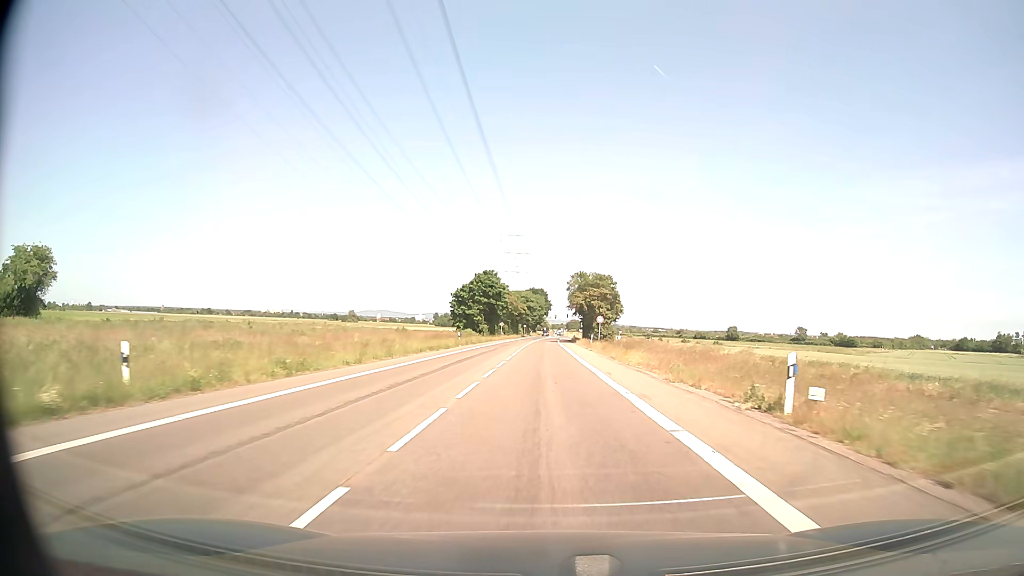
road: secondary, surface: asphalt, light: Day
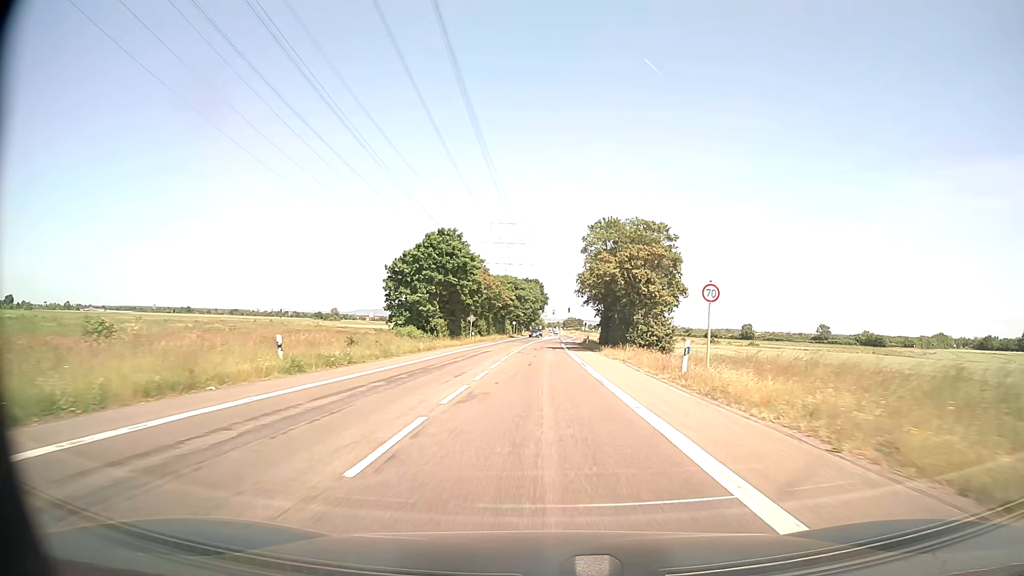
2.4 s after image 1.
(+0.3, +42.6) m; +1°
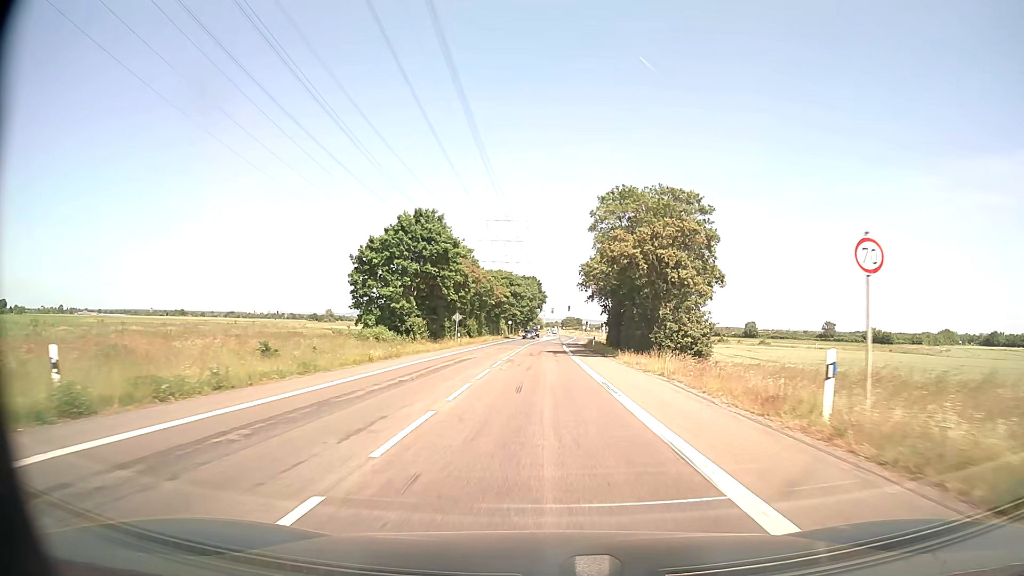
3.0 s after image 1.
(0.0, +10.6) m; 0°
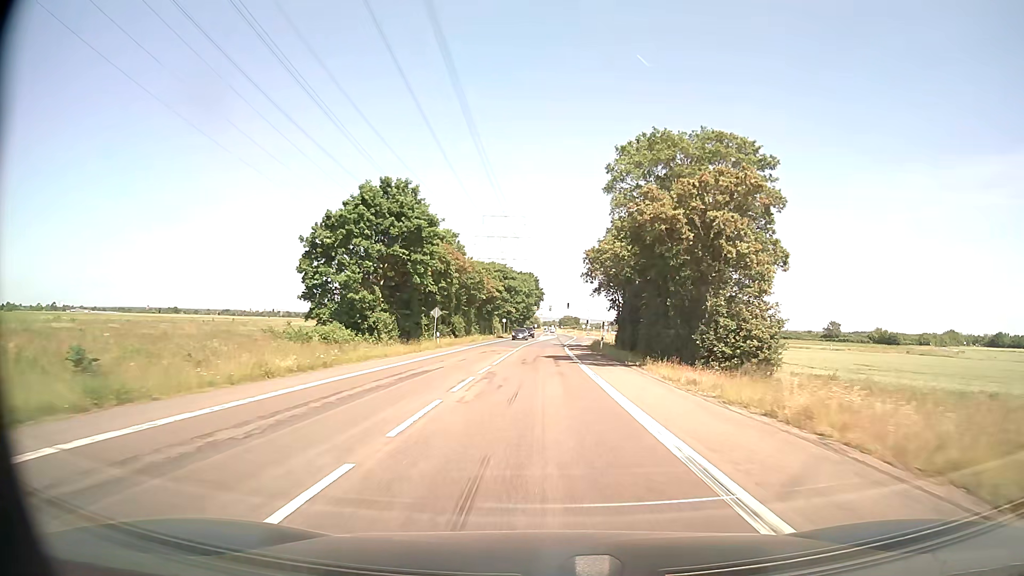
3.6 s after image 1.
(0.0, +10.6) m; 0°
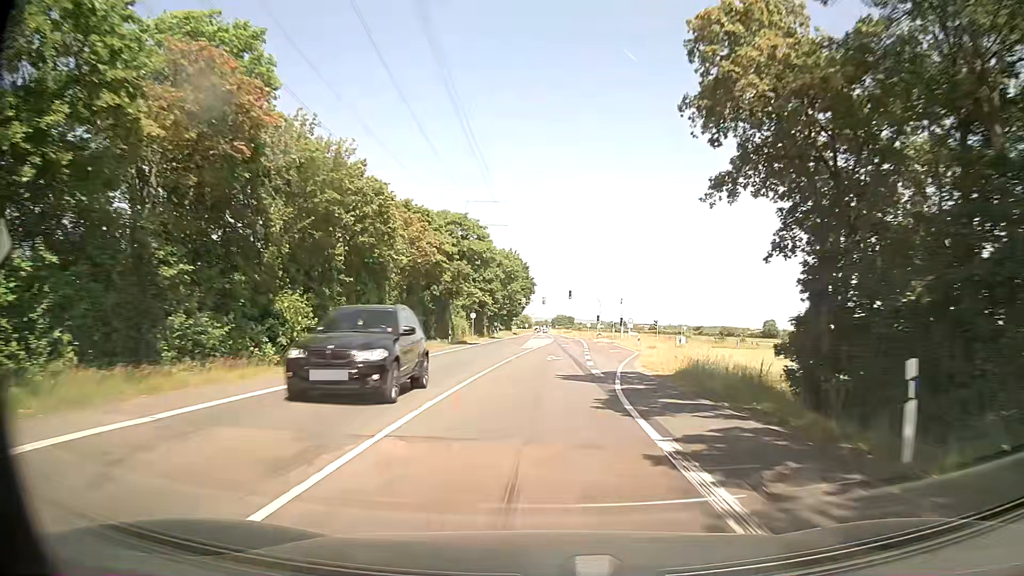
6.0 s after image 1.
(+0.3, +42.1) m; +1°
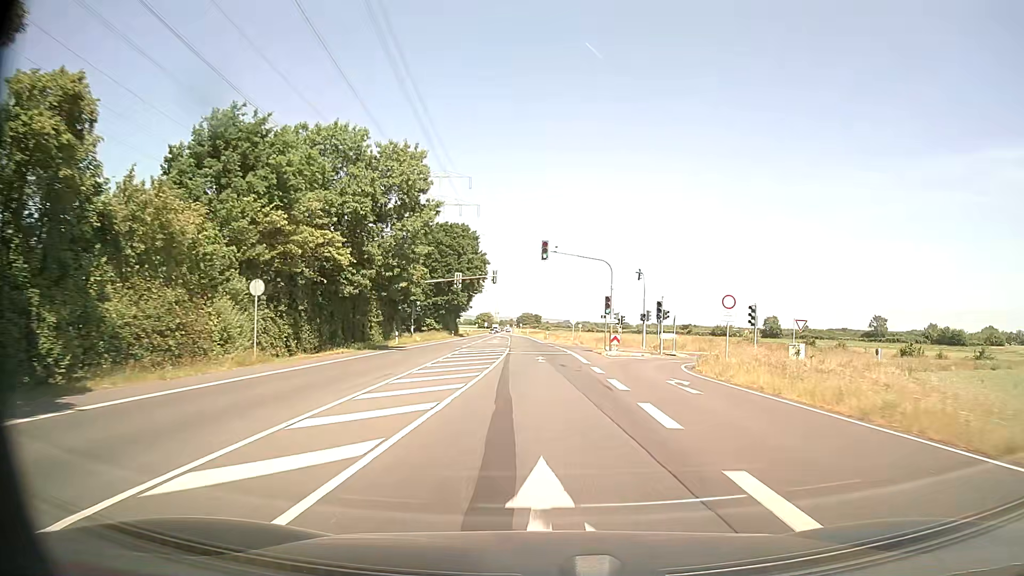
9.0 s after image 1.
(+1.7, +52.1) m; +3°
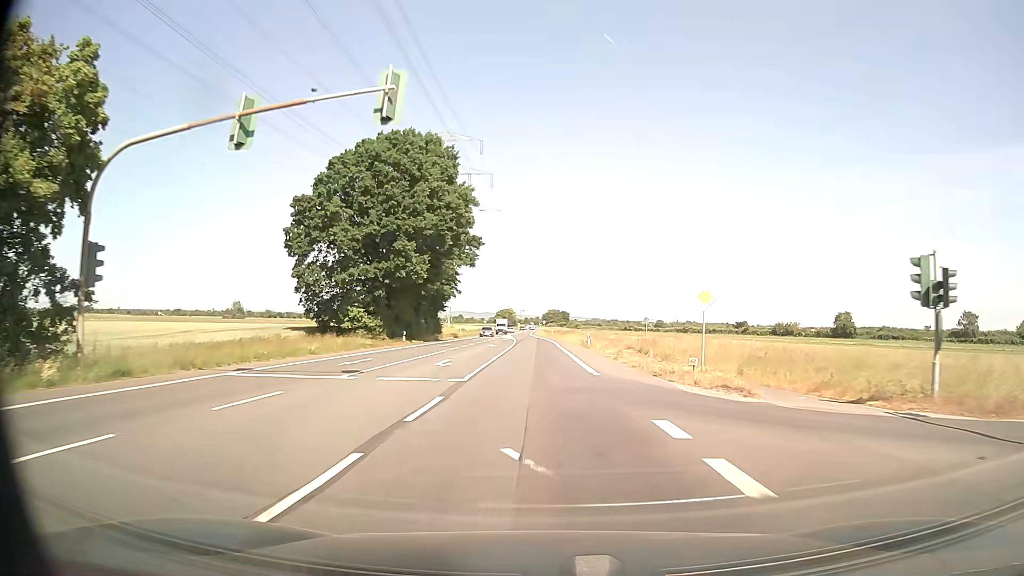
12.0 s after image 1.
(-0.5, +51.7) m; -2°
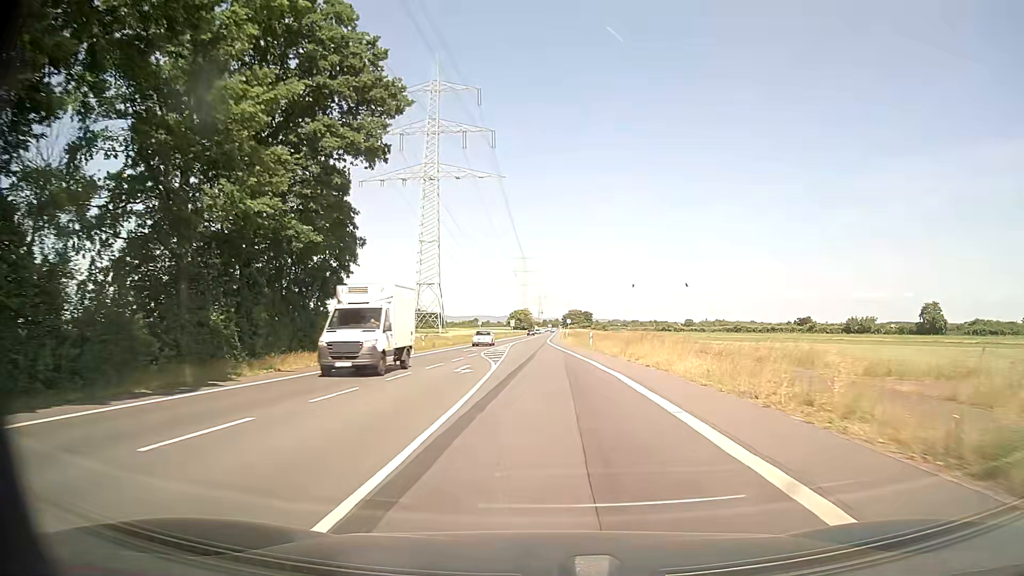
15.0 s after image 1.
(-0.7, +51.6) m; -2°
(0, +10) (0, +20) (0, +30) (0, +40) (-1, +50) (-1, +60) (-1, +70) (0, +80) (0, +90) (0, +100) m
